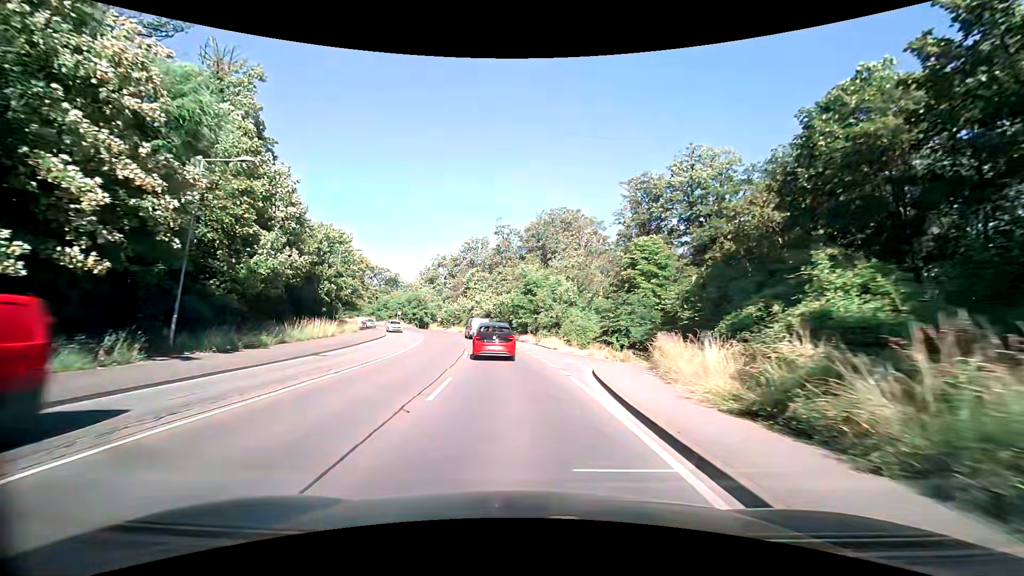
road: secondary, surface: asphalt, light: Day
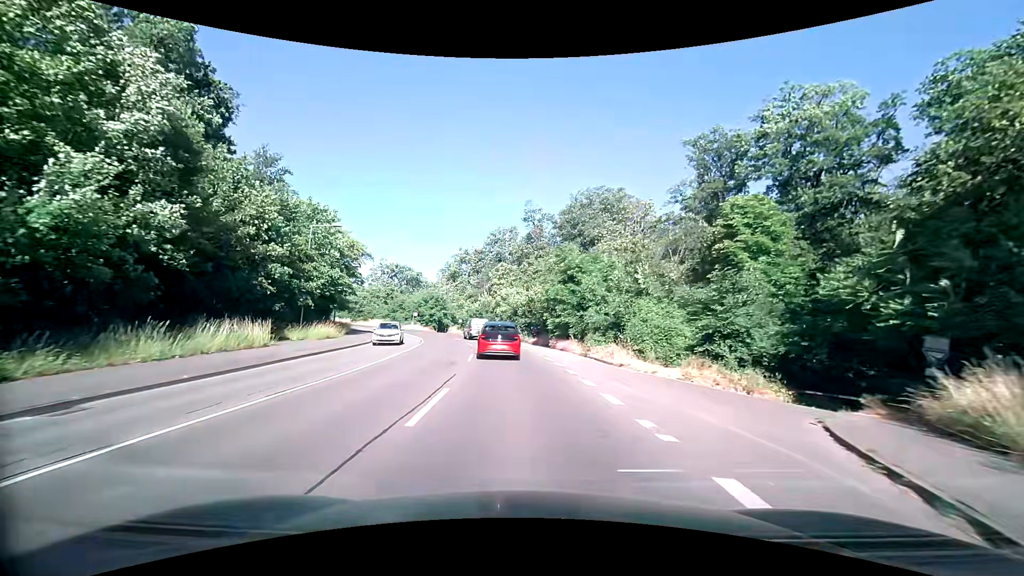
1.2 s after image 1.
(-0.4, +14.4) m; -4°
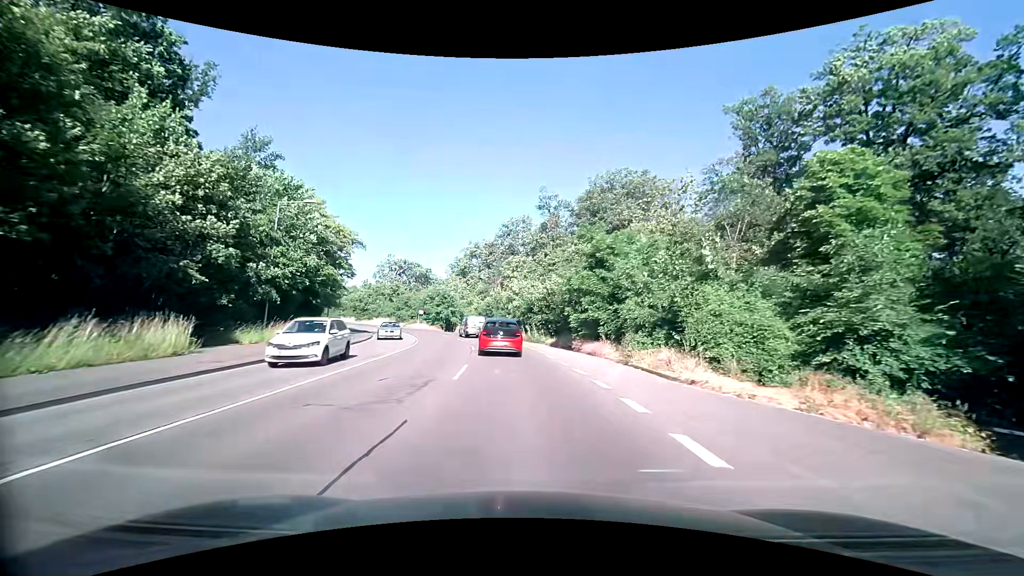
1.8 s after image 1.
(-0.1, +7.3) m; -1°
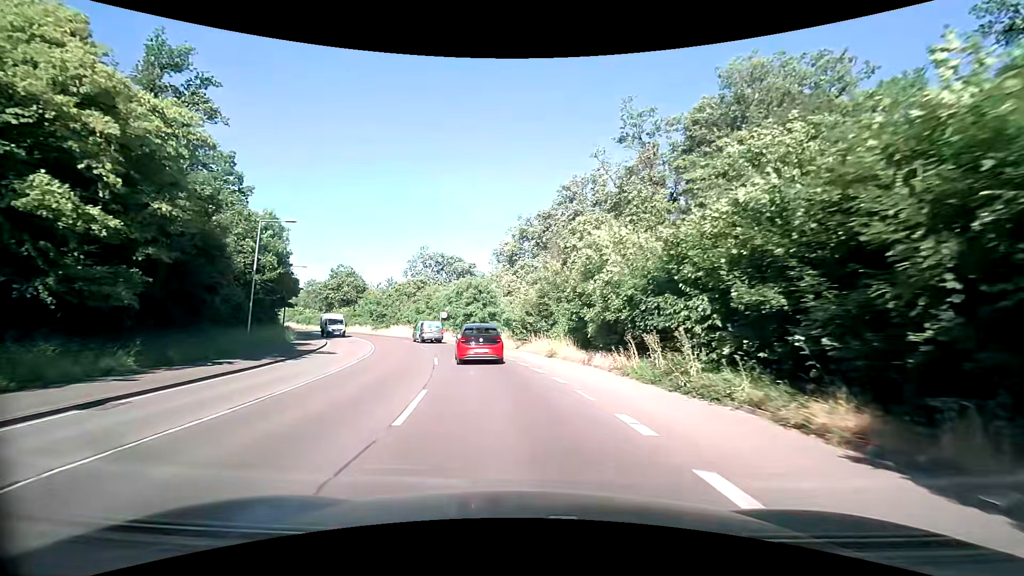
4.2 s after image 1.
(-1.6, +28.7) m; -7°
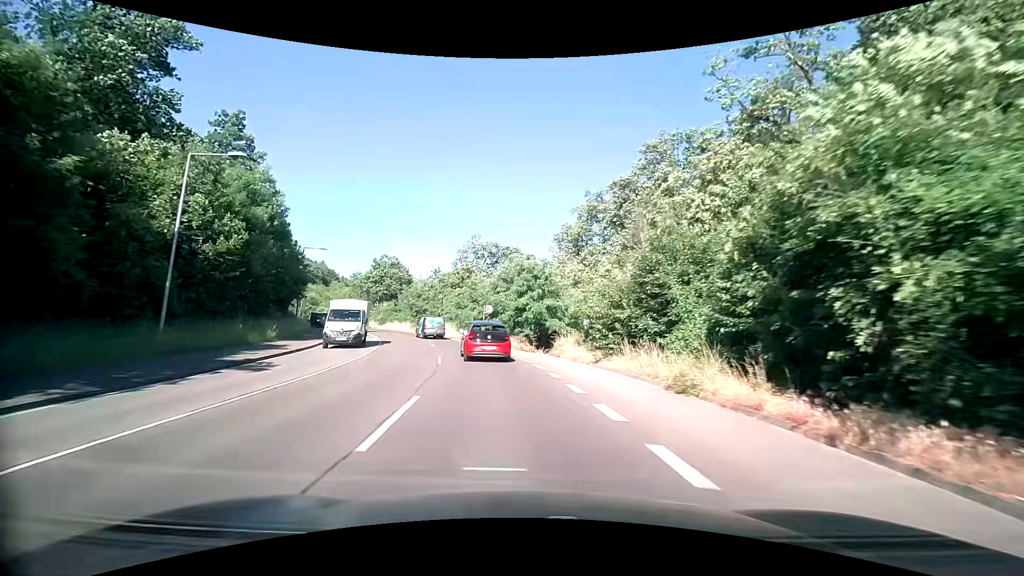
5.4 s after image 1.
(-0.8, +13.9) m; -6°
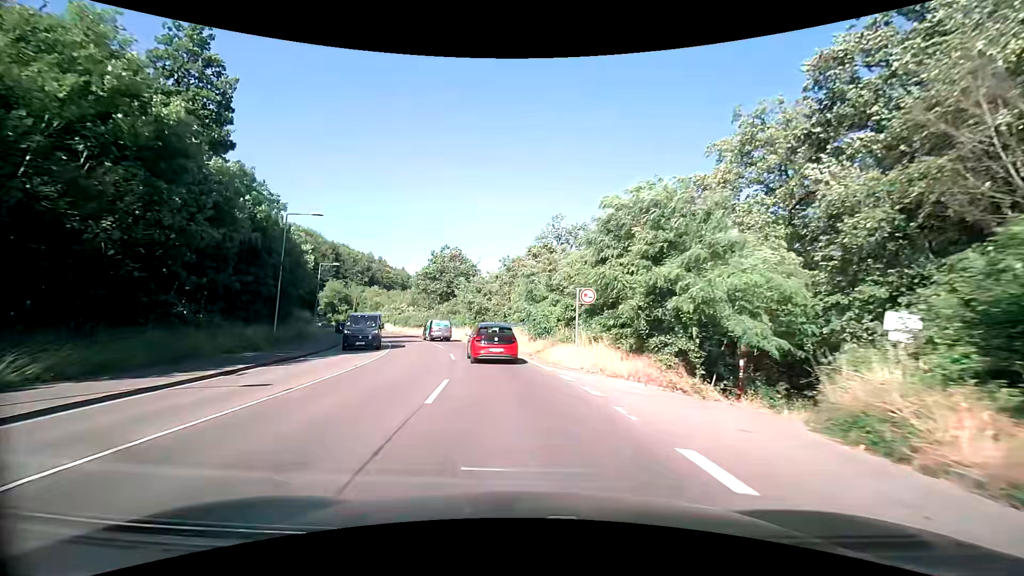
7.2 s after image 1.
(-2.0, +20.9) m; -10°
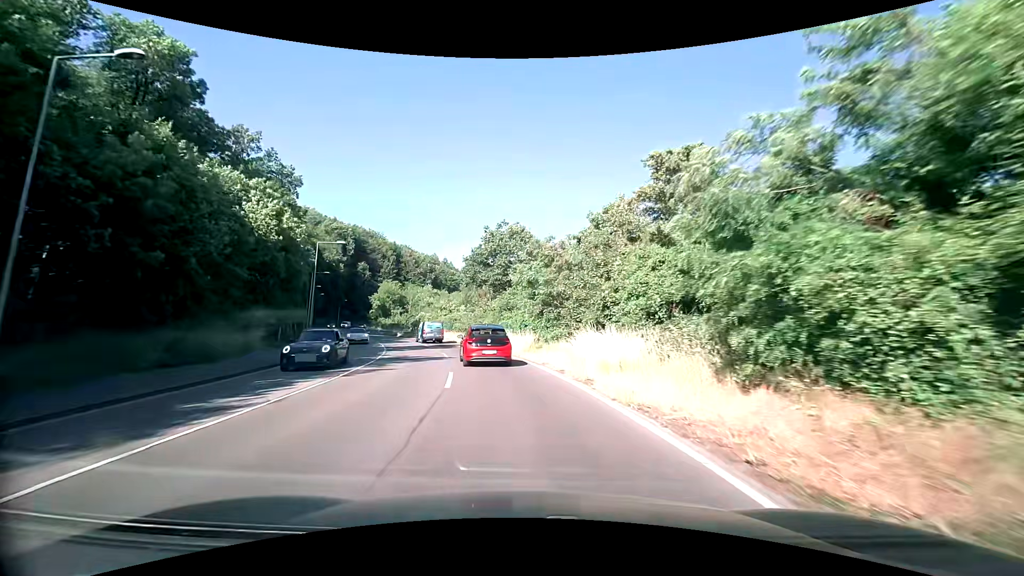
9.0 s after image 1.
(-1.9, +21.3) m; -8°
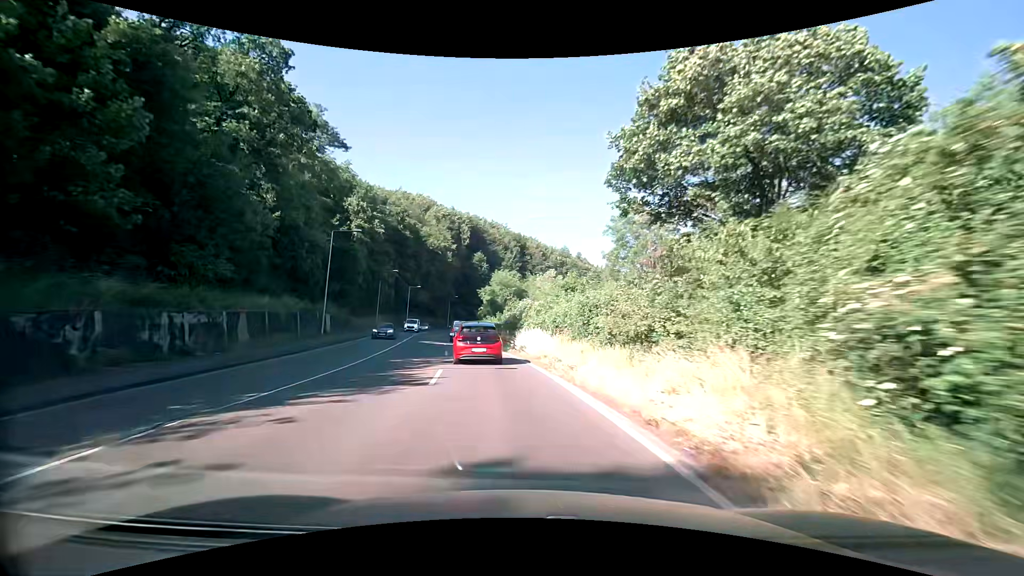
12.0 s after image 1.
(-5.2, +36.2) m; -16°
(0, +10) (-2, +20) (-3, +30) (-5, +40) (-6, +50) (-8, +59) (-10, +69) (-11, +79) (-13, +89) (-13, +99) m
